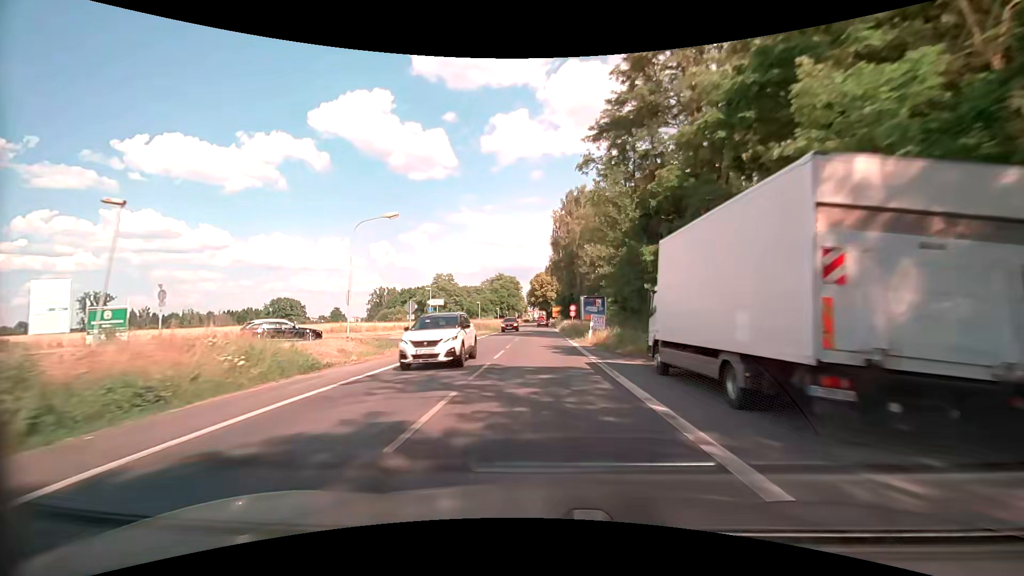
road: primary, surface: asphalt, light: Day
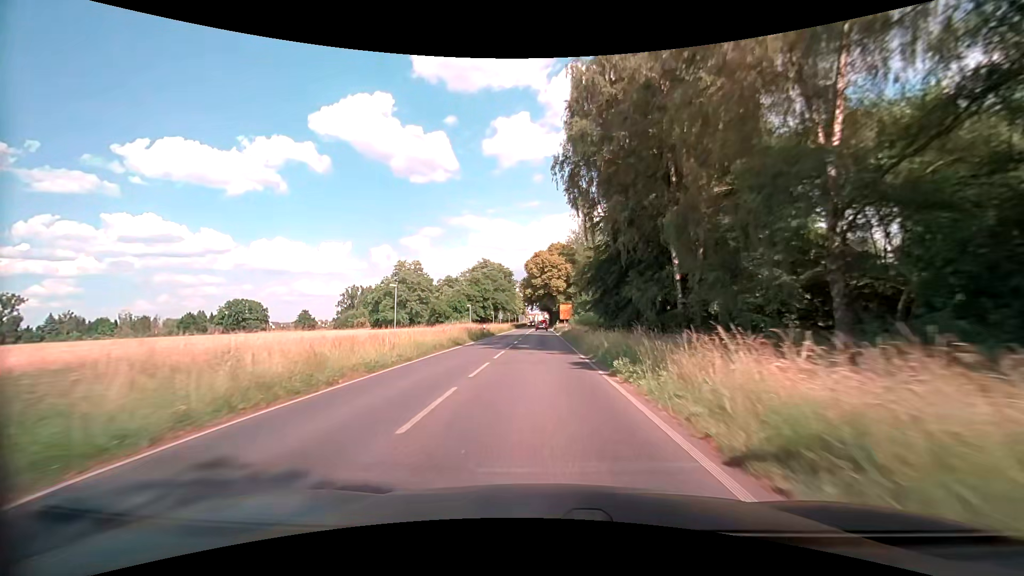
(0.0, +53.5) m; 0°
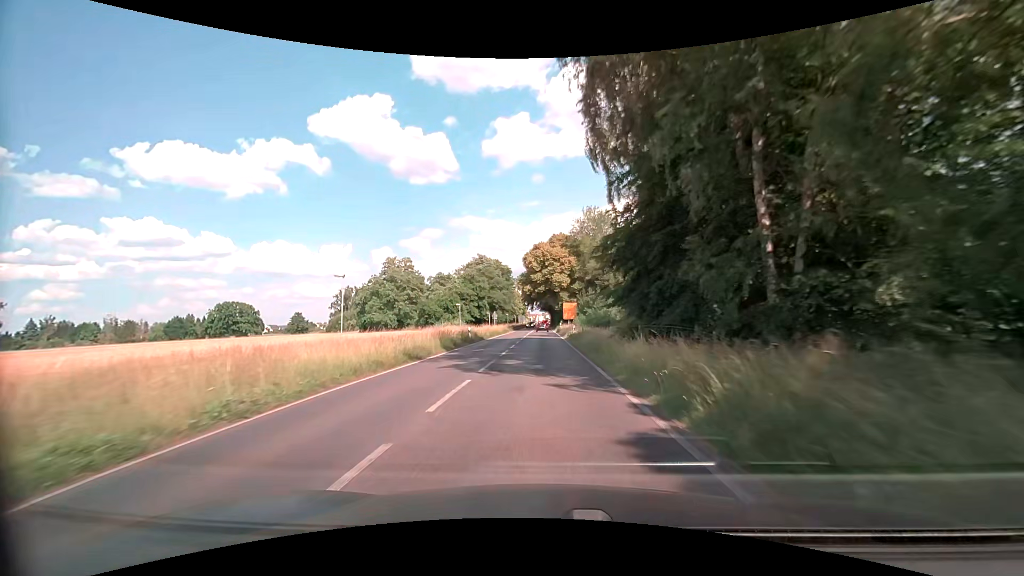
(0.0, +10.7) m; +1°
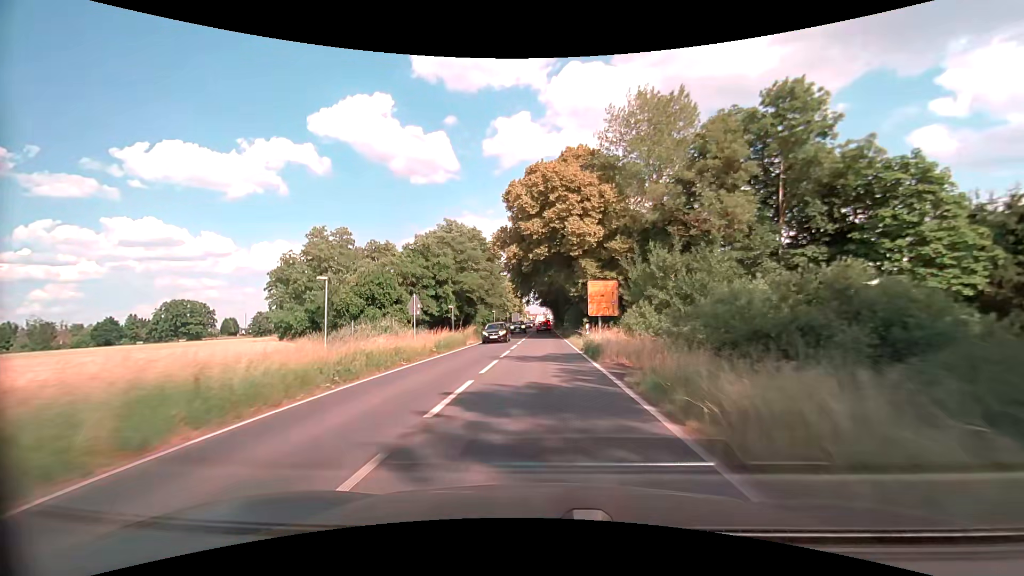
(-0.4, +42.9) m; -1°
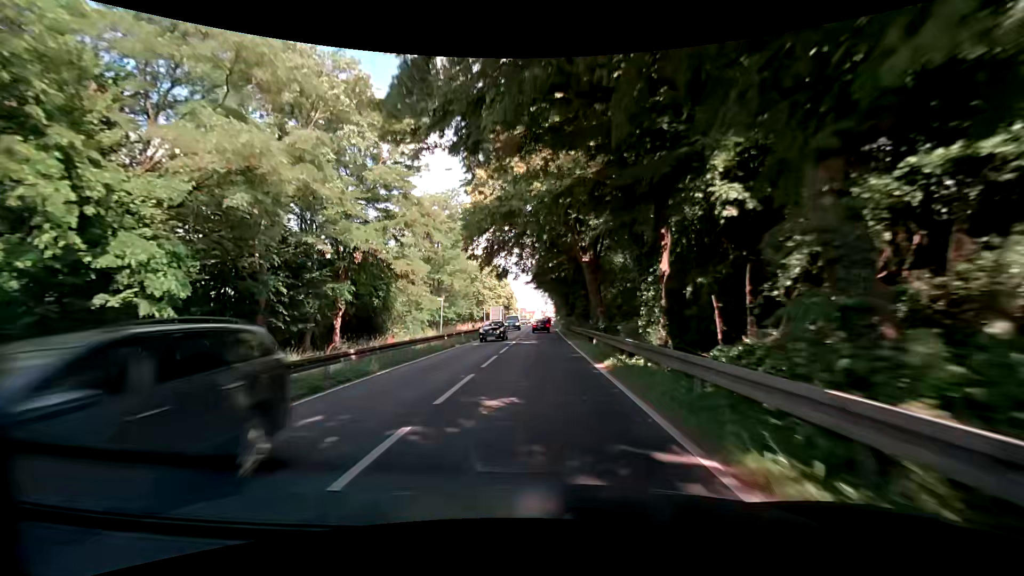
(+0.3, +53.5) m; 0°
(0, +10) (0, +20) (0, +30) (0, +40) (0, +50) (0, +60) (+1, +70) (+1, +80) (+1, +90) (+1, +100) m
